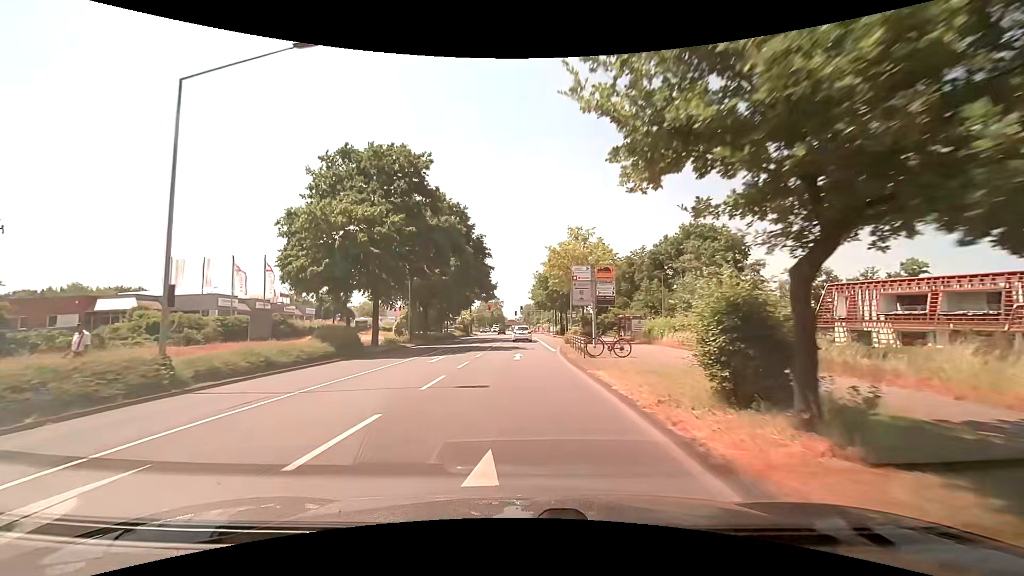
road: secondary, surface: asphalt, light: Day
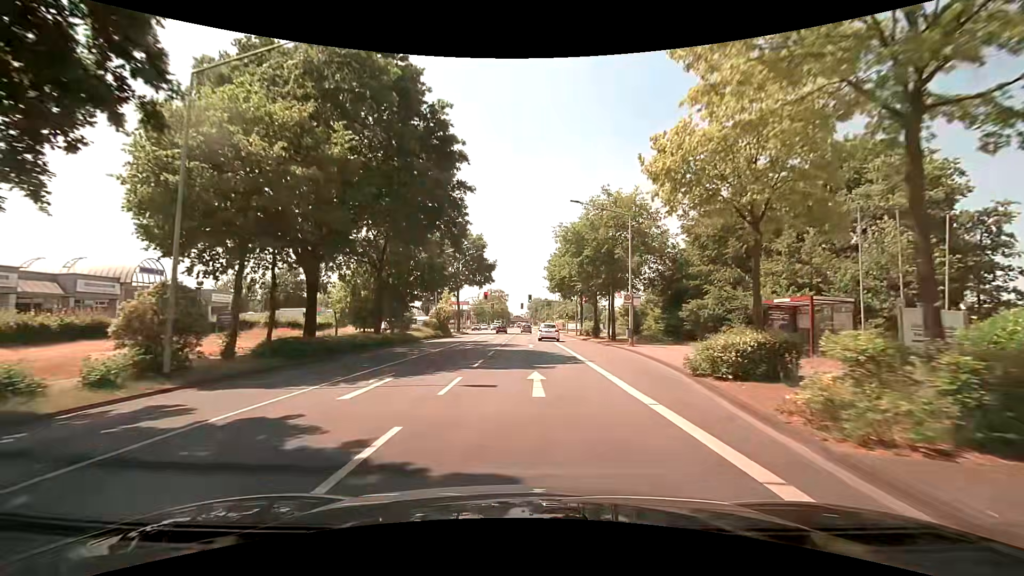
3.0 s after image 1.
(-0.3, +31.5) m; -1°
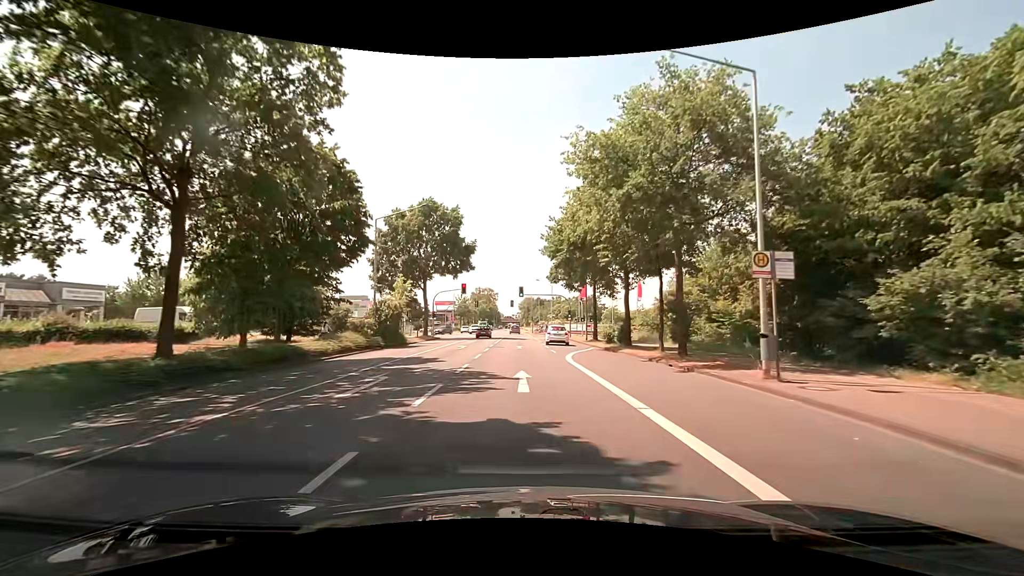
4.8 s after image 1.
(+0.3, +19.3) m; +1°
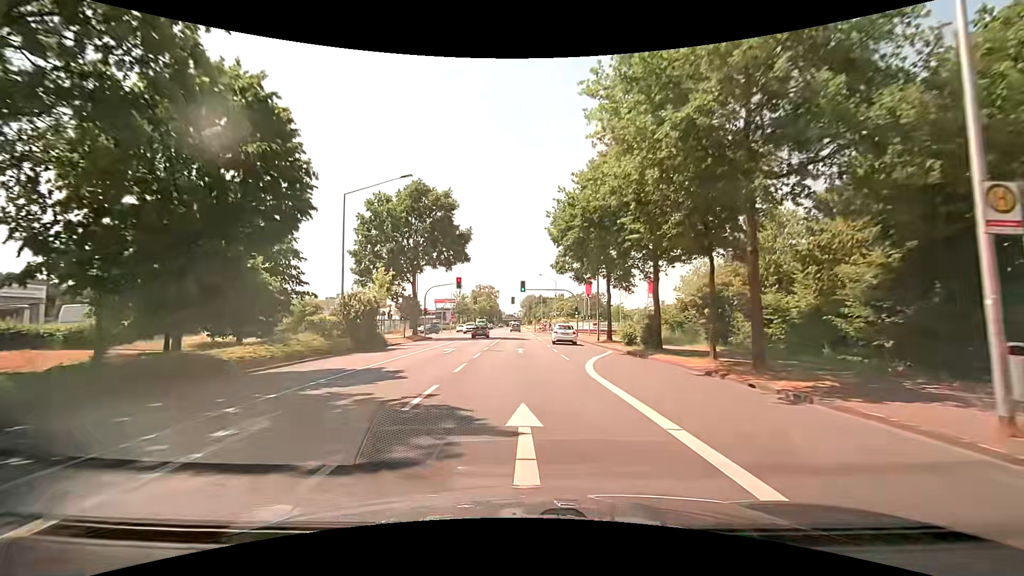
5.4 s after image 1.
(0.0, +6.5) m; -1°
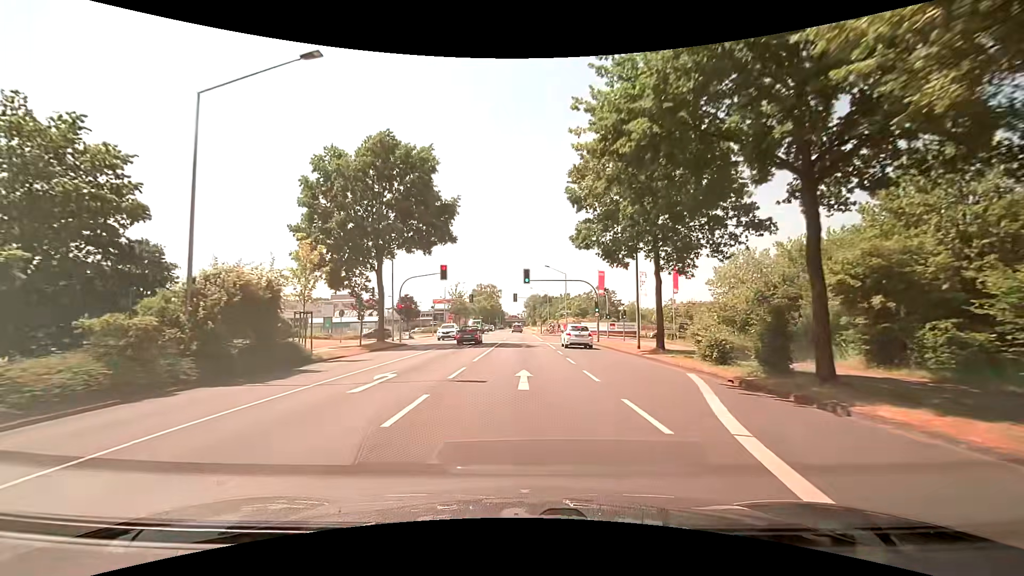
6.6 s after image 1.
(+0.1, +13.3) m; 0°
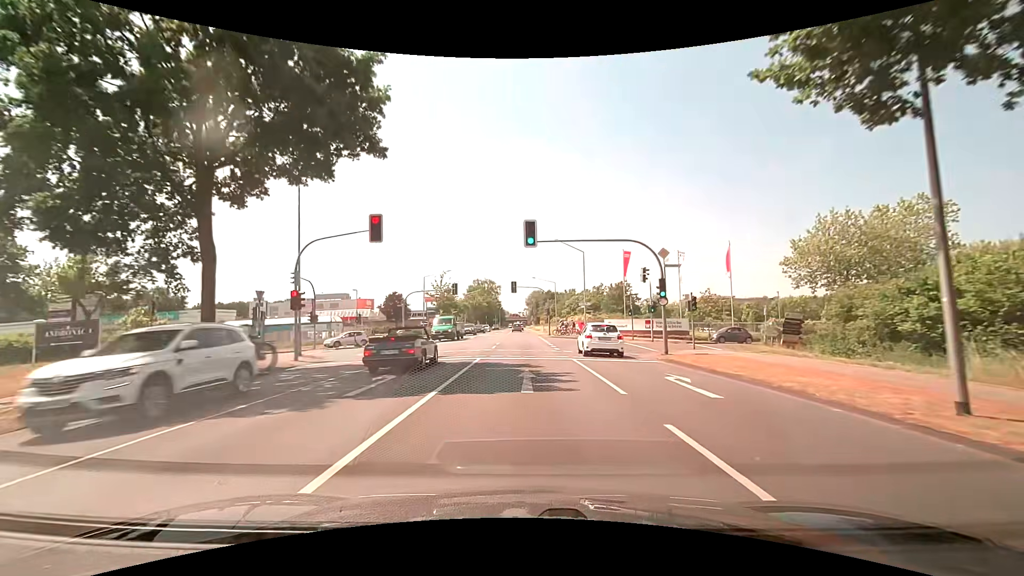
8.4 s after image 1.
(+0.1, +20.7) m; 0°
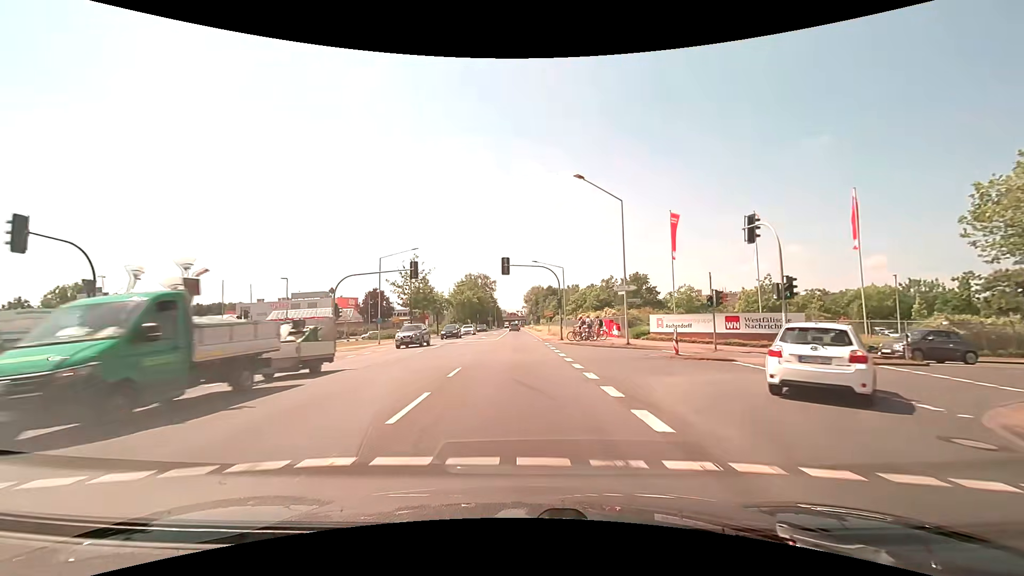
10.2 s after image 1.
(0.0, +21.6) m; 0°
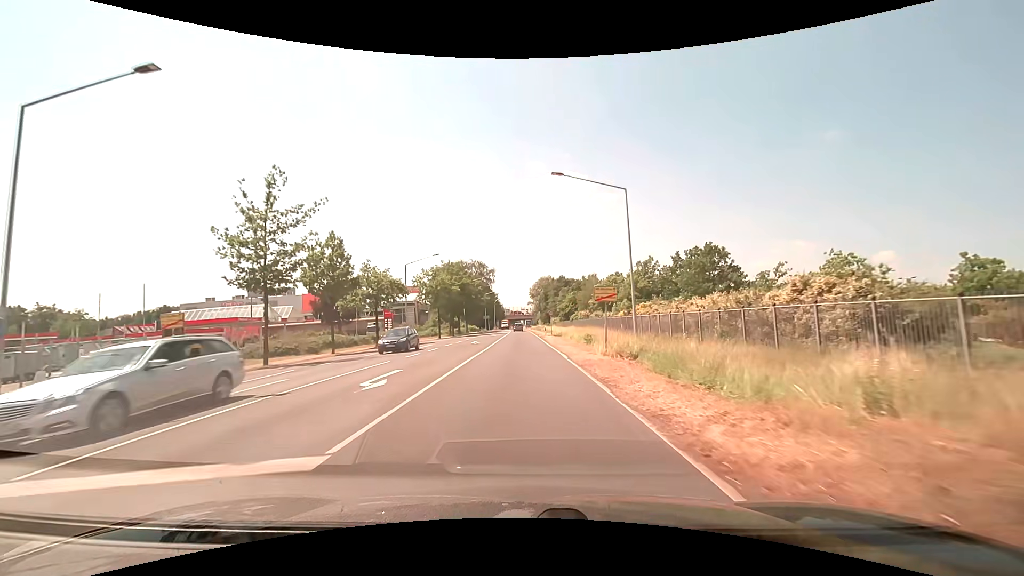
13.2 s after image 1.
(-0.5, +37.7) m; -1°
(0, +10) (0, +20) (0, +30) (0, +40) (0, +50) (0, +60) (0, +70) (-1, +80) (-1, +90) (-1, +100) m
